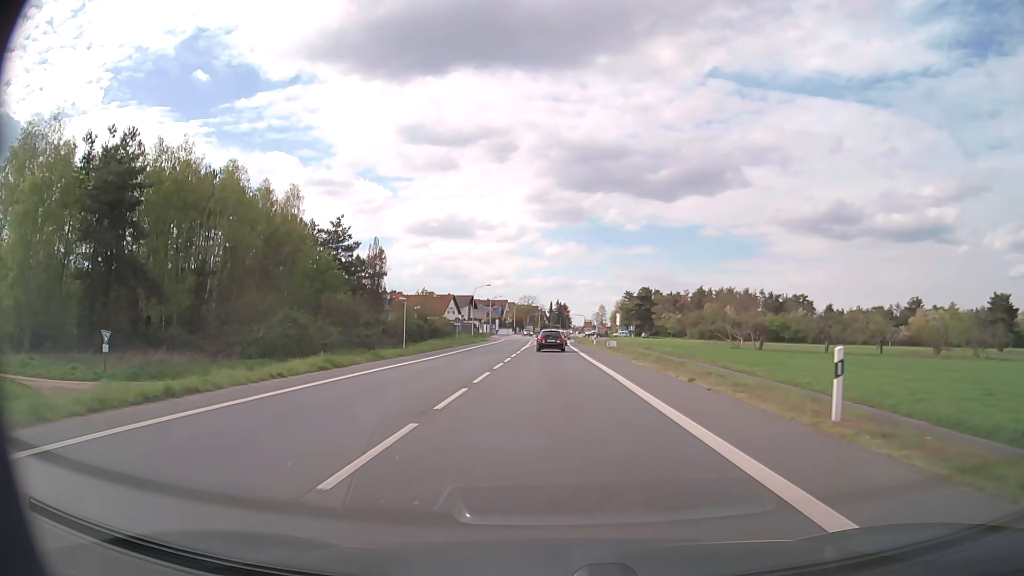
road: primary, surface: asphalt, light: Day
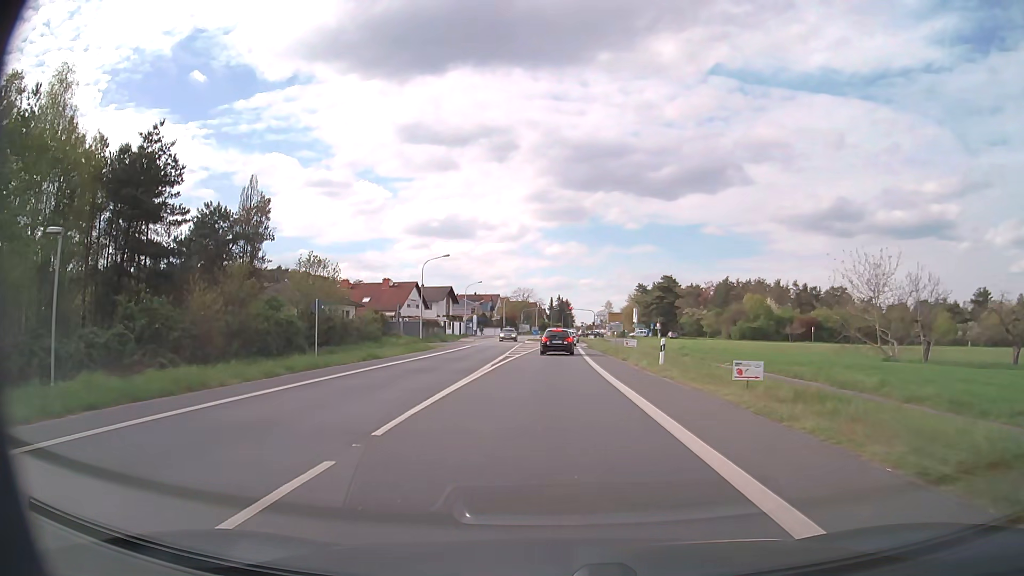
(0.0, +38.3) m; 0°
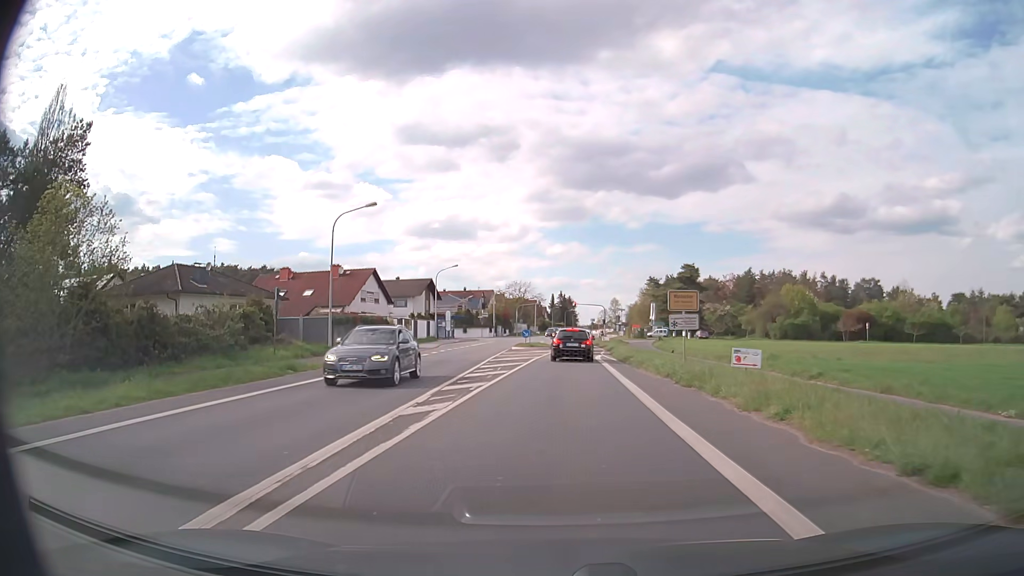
(0.0, +24.8) m; 0°
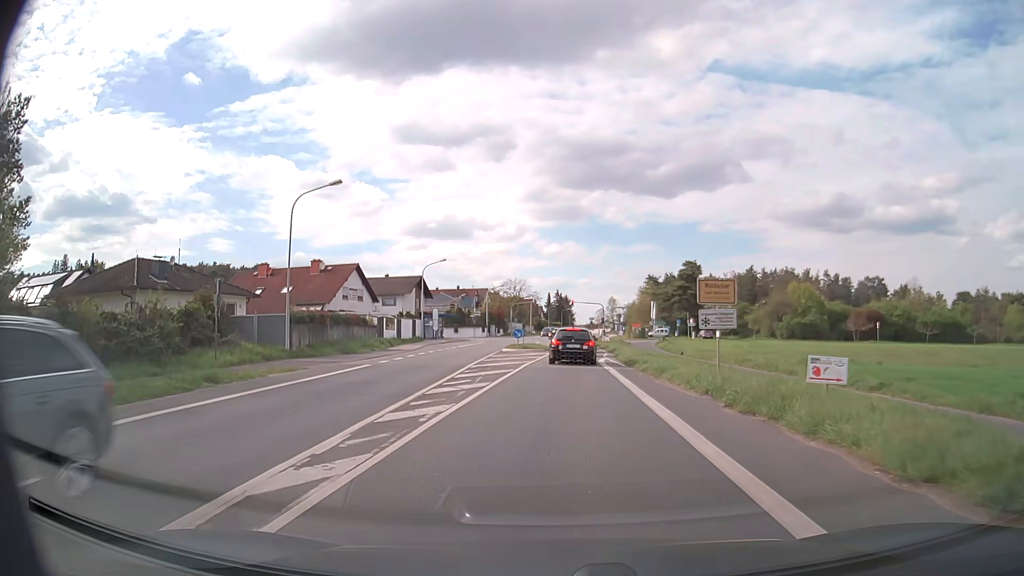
(0.0, +5.4) m; 0°
(0, +10) (0, +20) (+1, +30) (+1, +40) (+1, +50) (+1, +60) (+1, +70) (+1, +80) (+2, +90) (+3, +100) m
